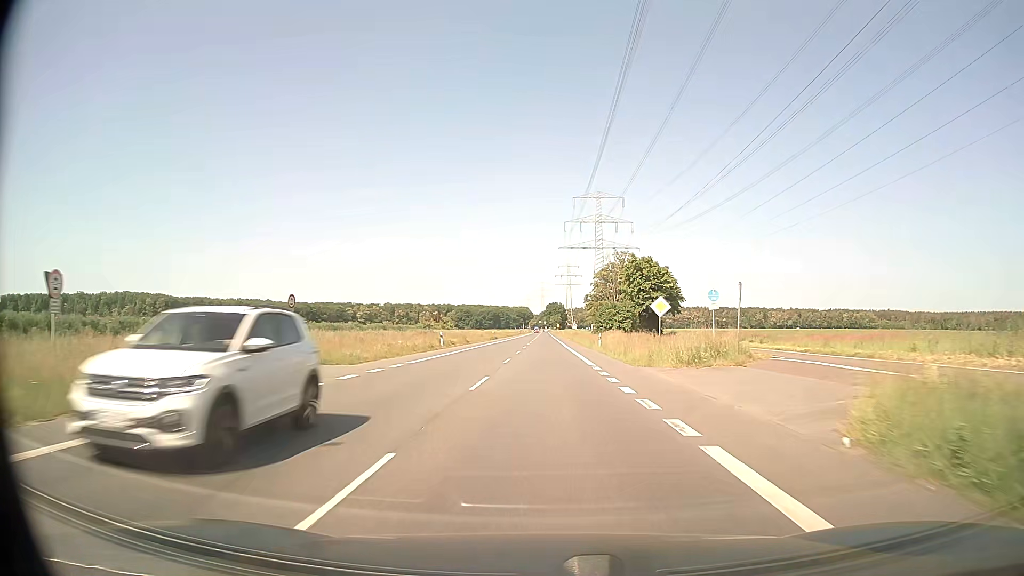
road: secondary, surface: asphalt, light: Day
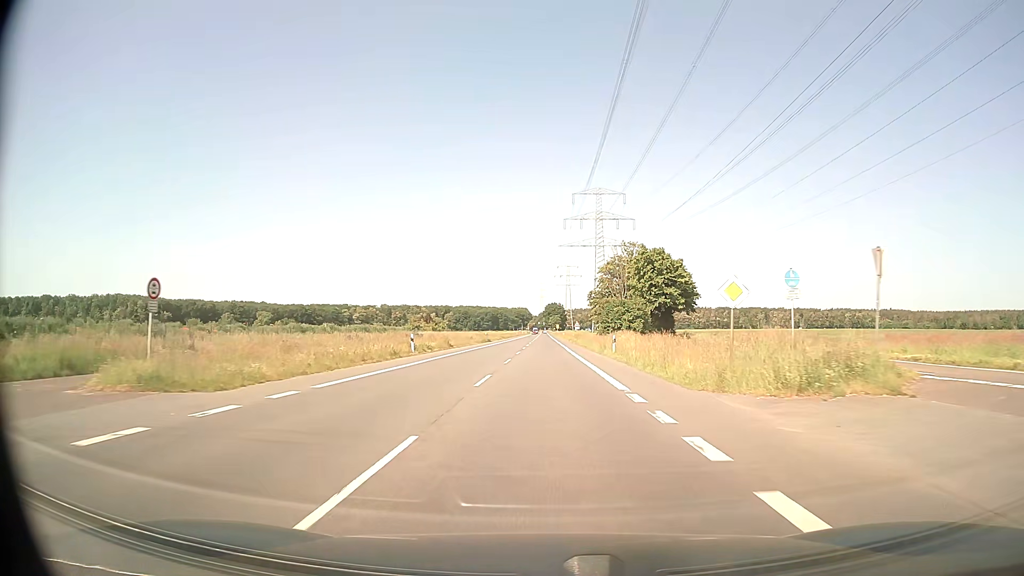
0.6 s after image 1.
(0.0, +10.7) m; 0°
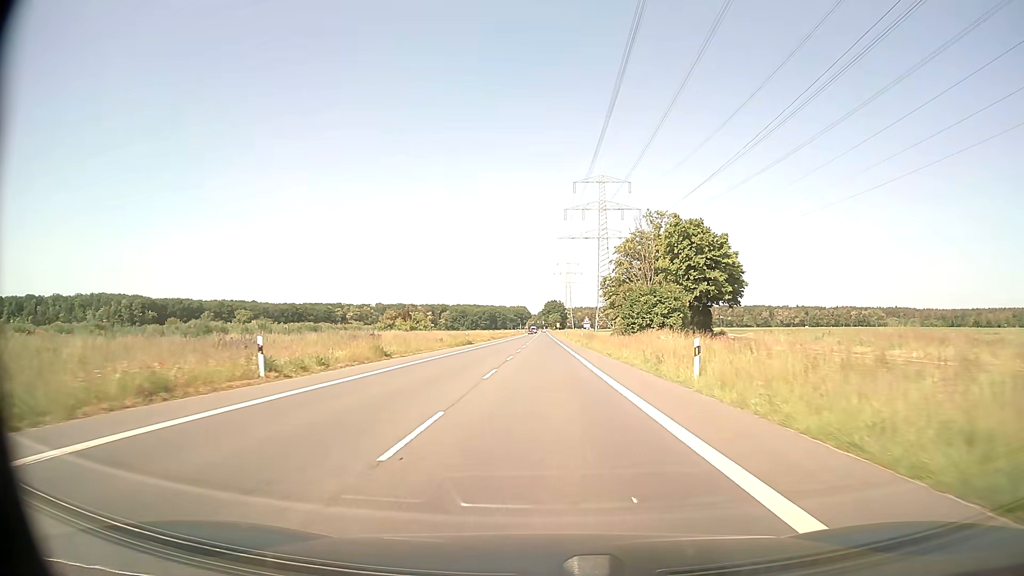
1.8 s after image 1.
(0.0, +21.5) m; 0°
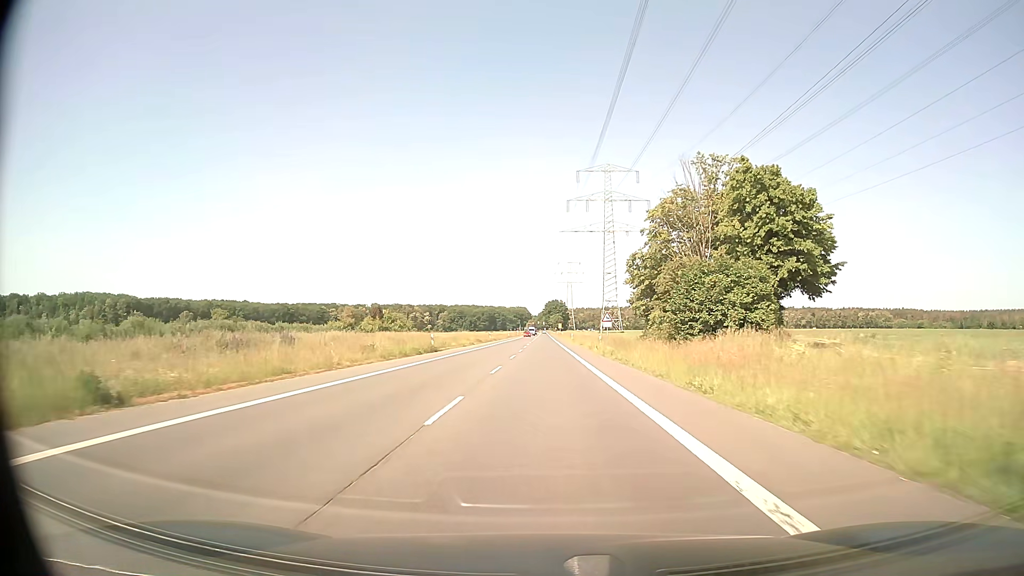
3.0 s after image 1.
(0.0, +21.5) m; 0°
(0, +10) (0, +20) (0, +30) (0, +40) (0, +50) (0, +60) (0, +70) (0, +80) (0, +90) (0, +100) m
